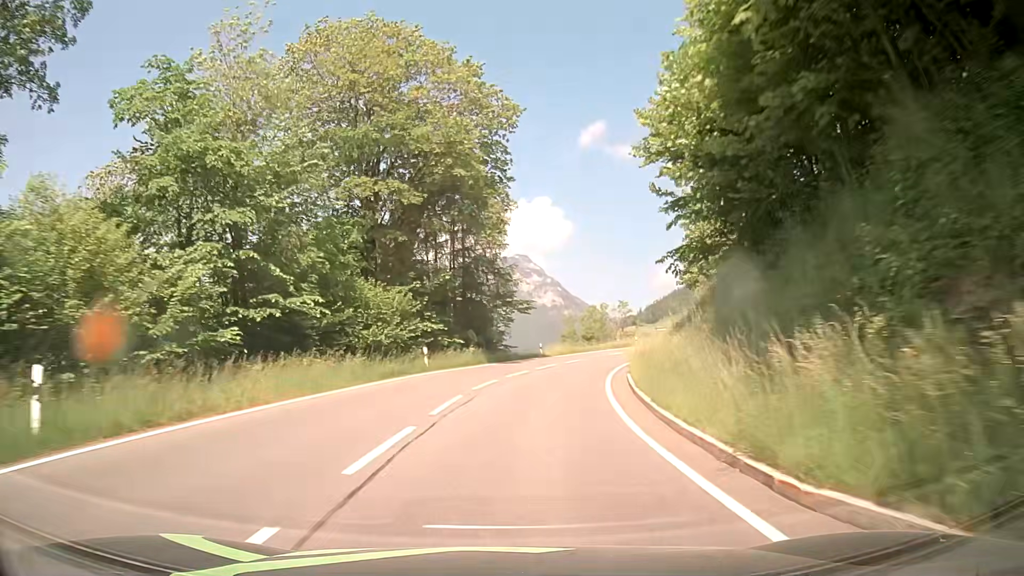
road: primary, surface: asphalt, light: Day
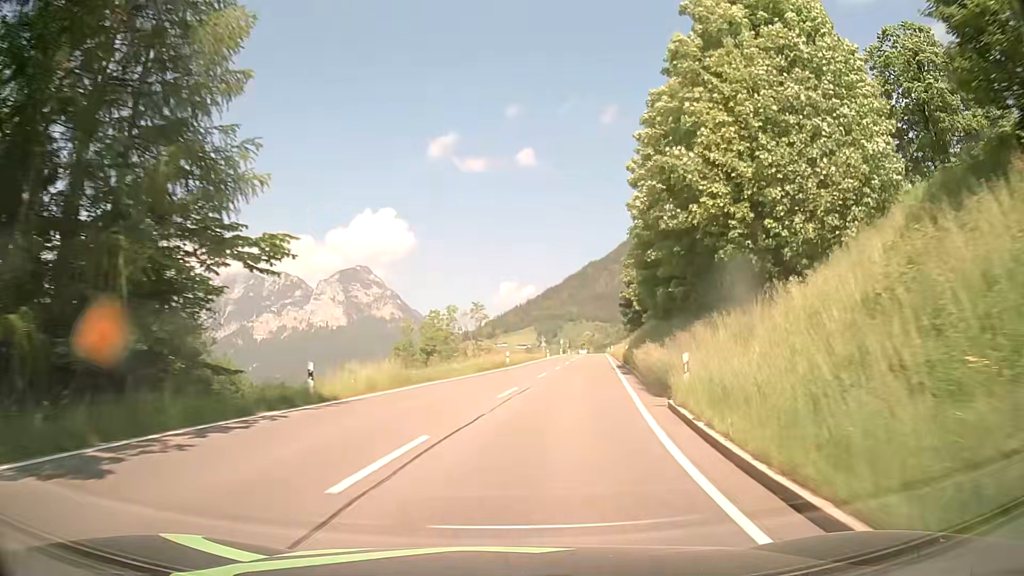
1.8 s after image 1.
(+2.7, +30.2) m; +13°
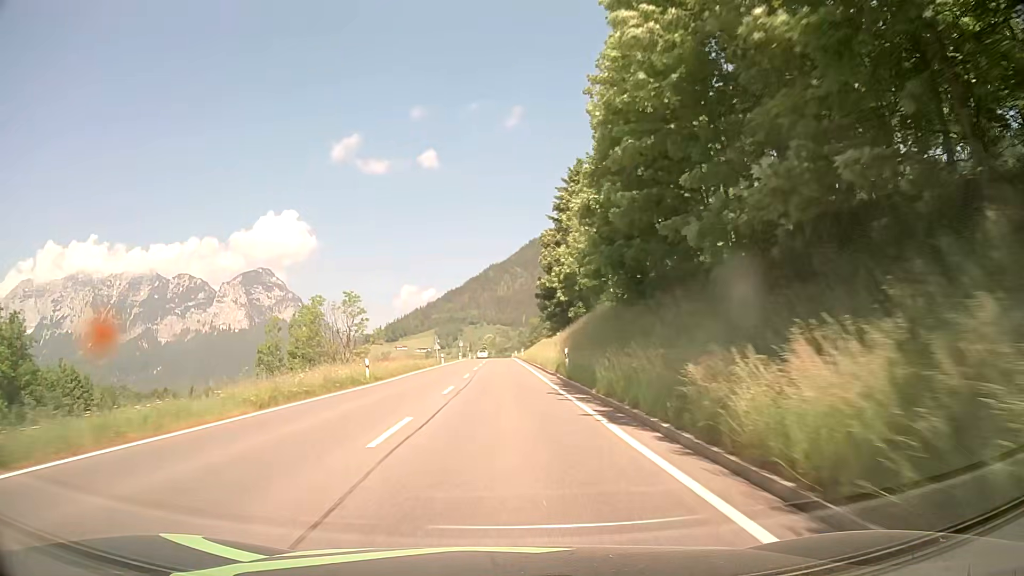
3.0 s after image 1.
(+1.8, +20.6) m; +9°
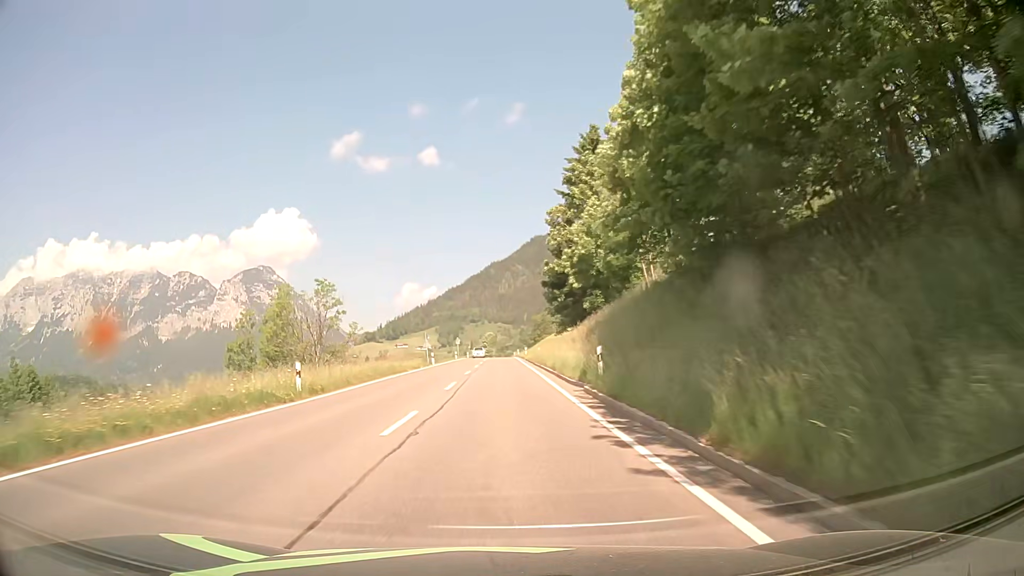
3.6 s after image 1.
(0.0, +10.6) m; 0°
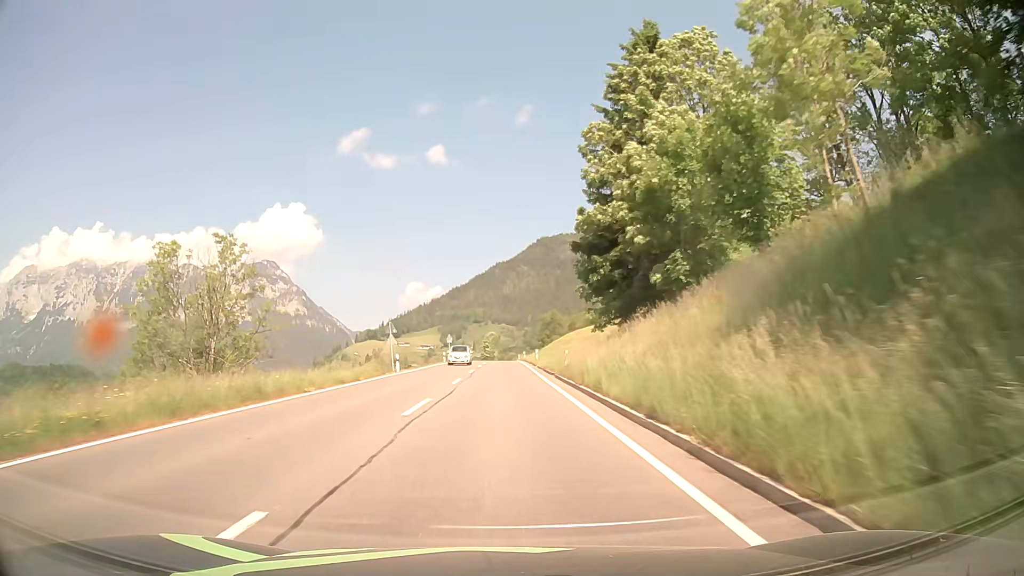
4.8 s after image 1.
(-0.1, +21.7) m; 0°
